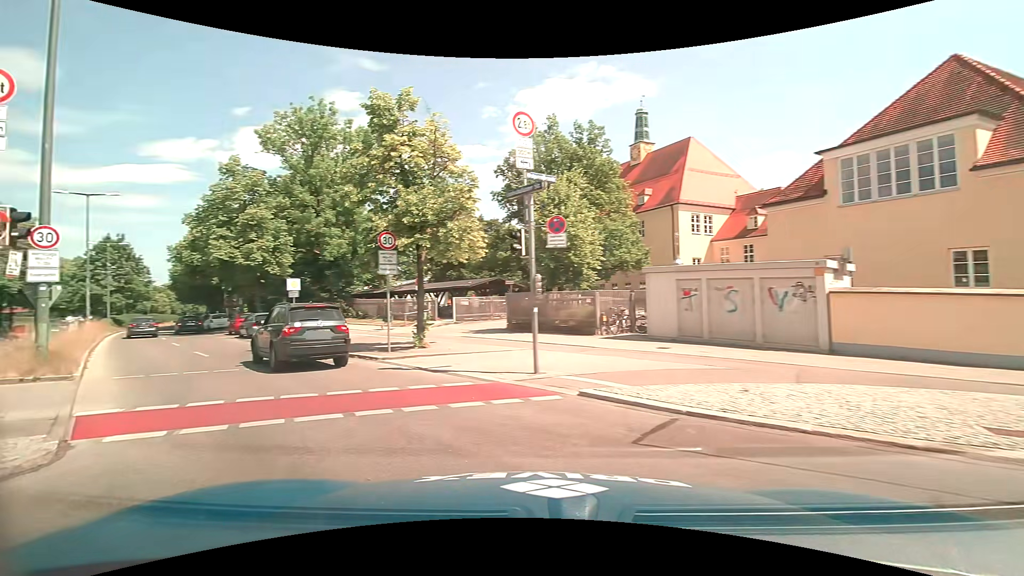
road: residential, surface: asphalt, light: Day
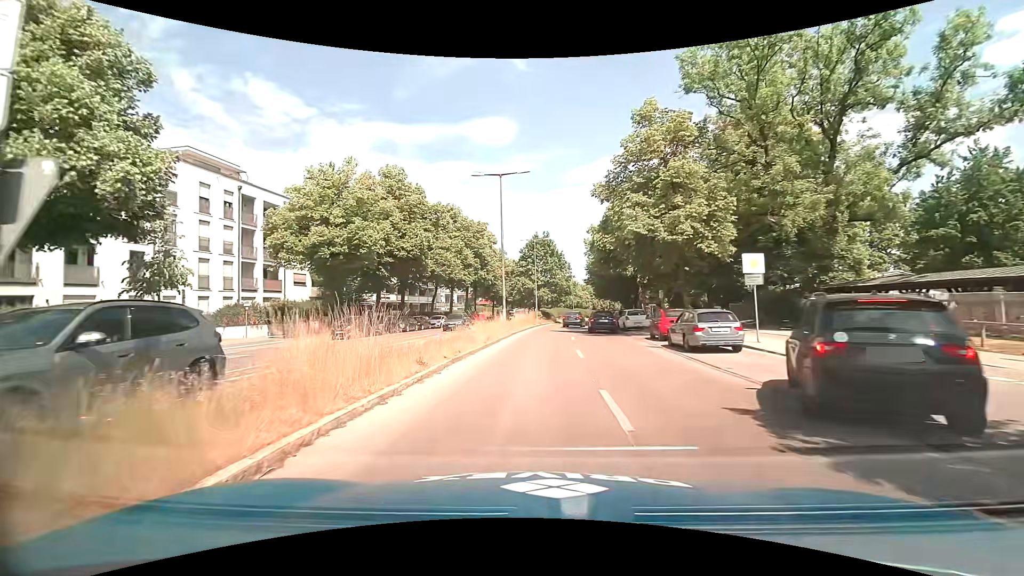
(-7.5, +12.9) m; -46°
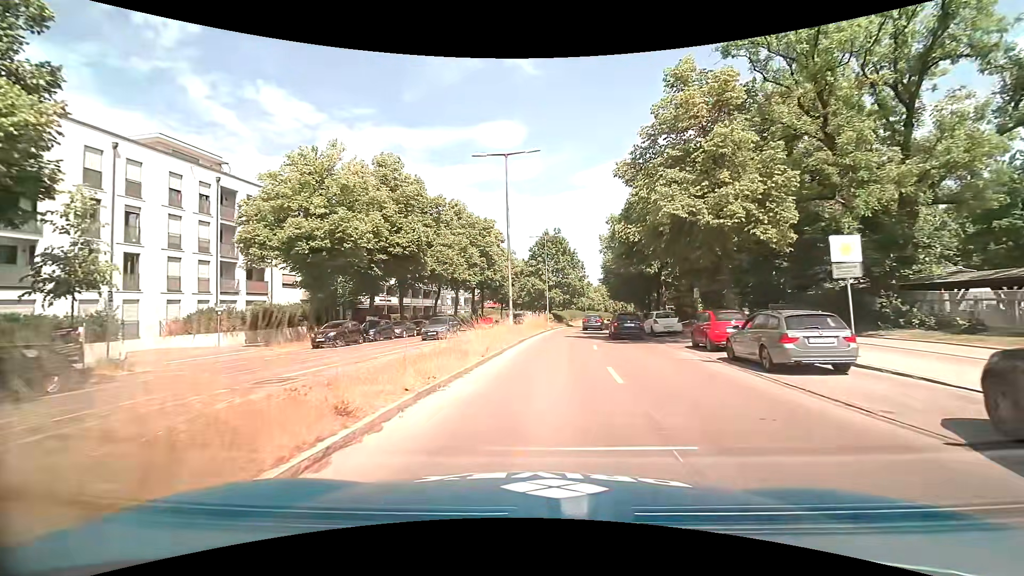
(-0.1, +5.0) m; -2°
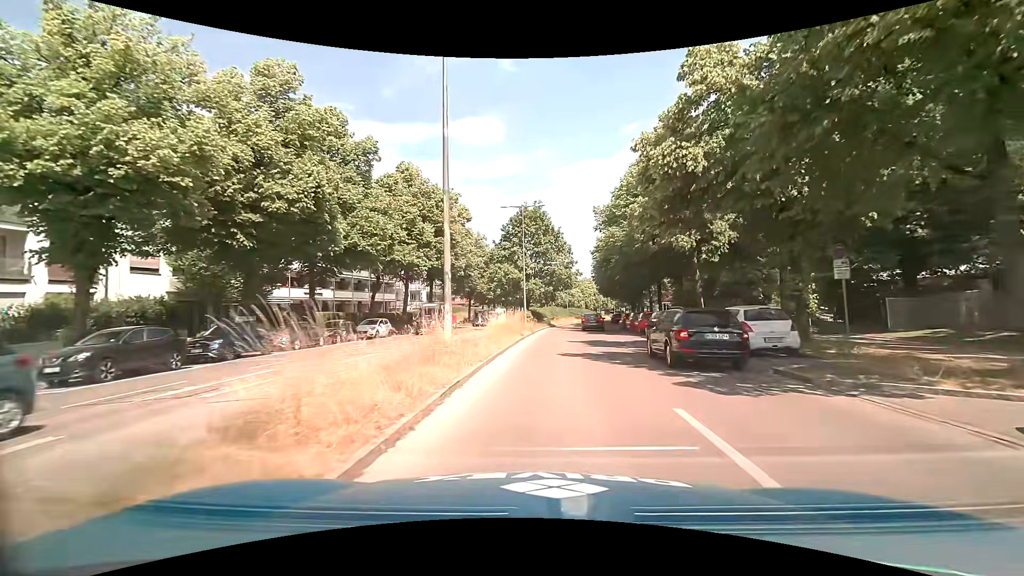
(+0.2, +15.0) m; +3°
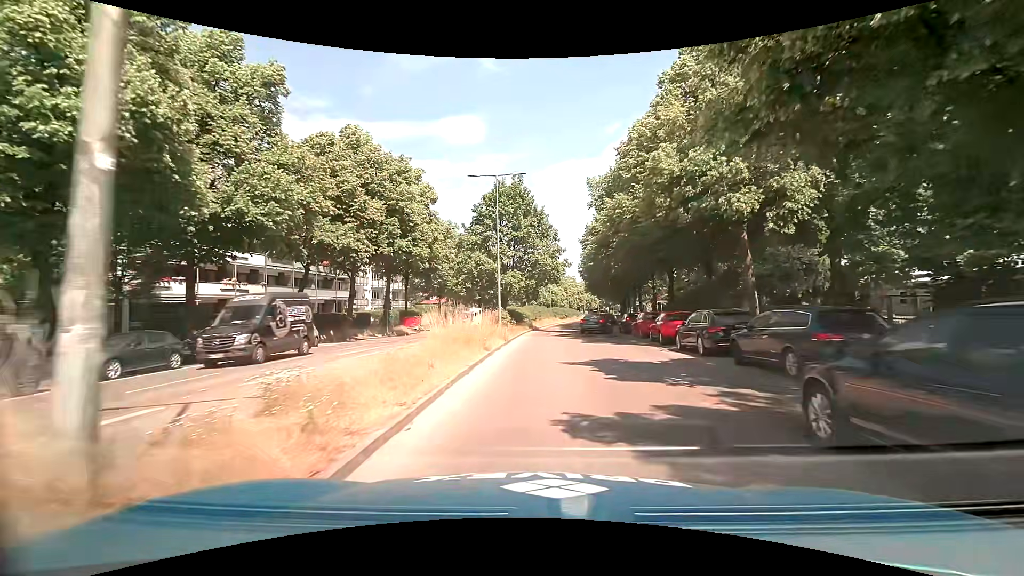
(+0.2, +9.9) m; +2°
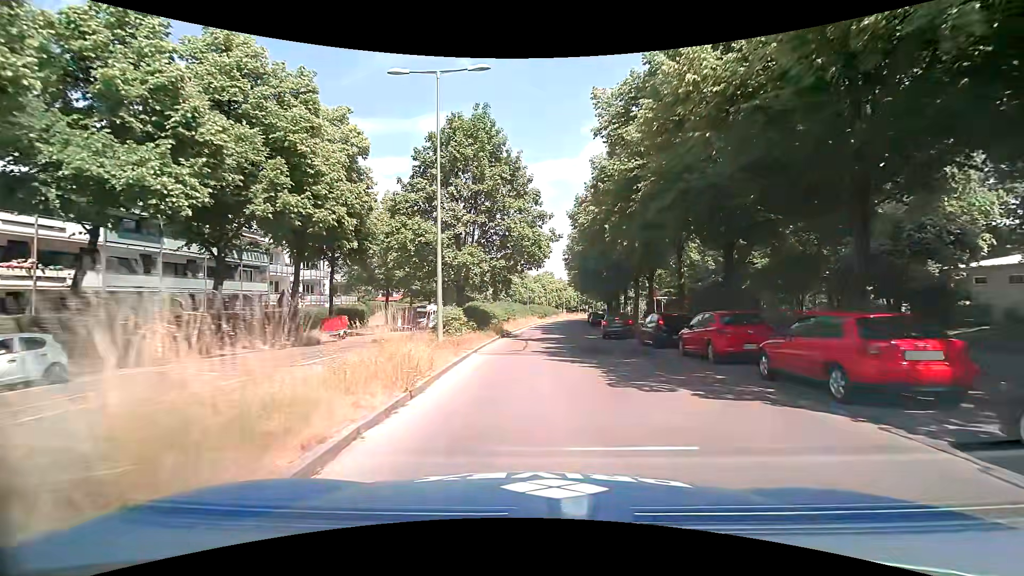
(+0.3, +14.0) m; +3°
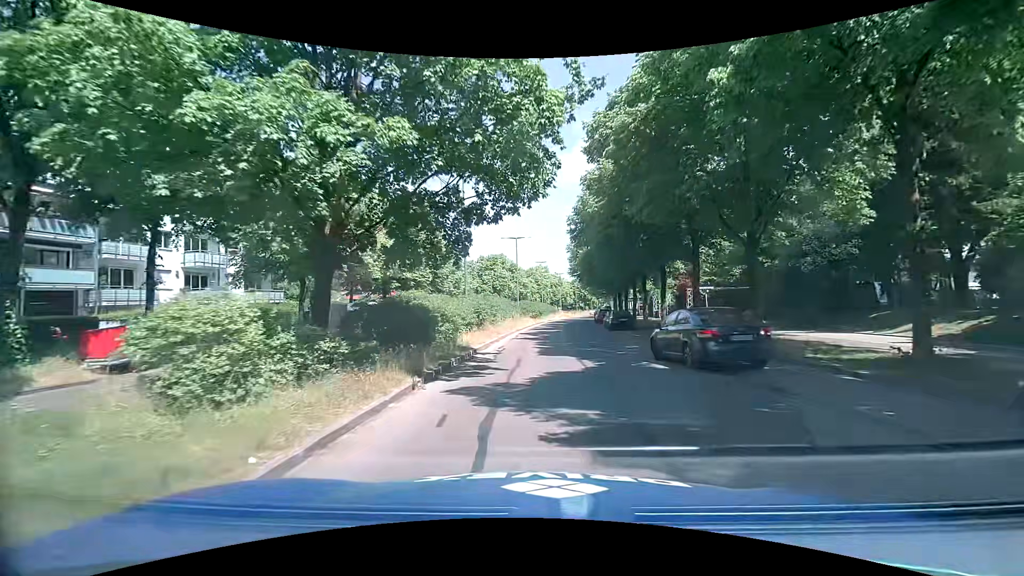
(+0.2, +18.1) m; +3°
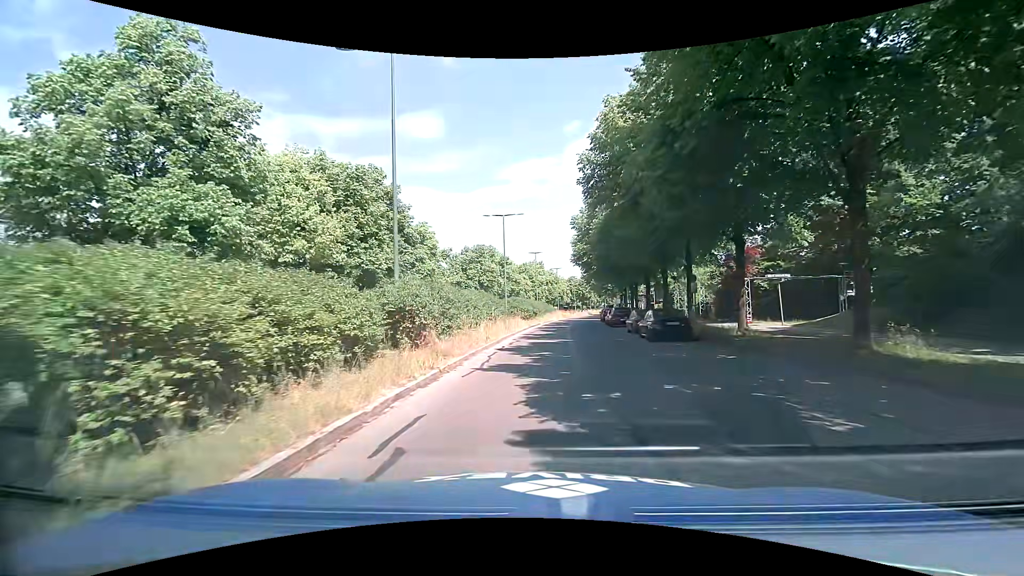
(-0.3, +14.2) m; -2°
(0, +10) (+1, +20) (+1, +30) (+2, +40) (+3, +50) (+4, +60) (+5, +70) (+7, +80) (+9, +89) (+10, +99) m
